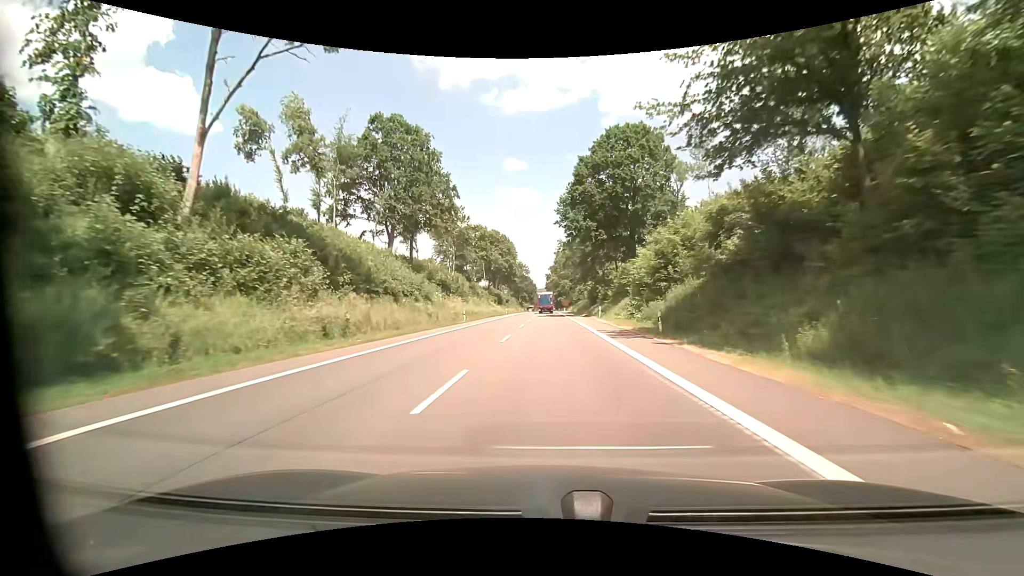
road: primary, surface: asphalt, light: Day
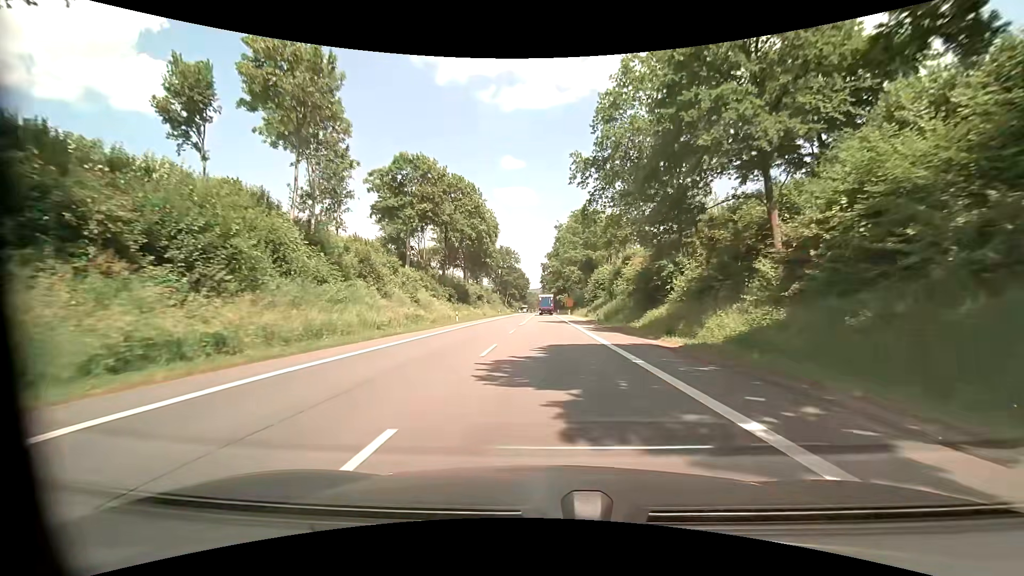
(-0.1, +52.6) m; 0°
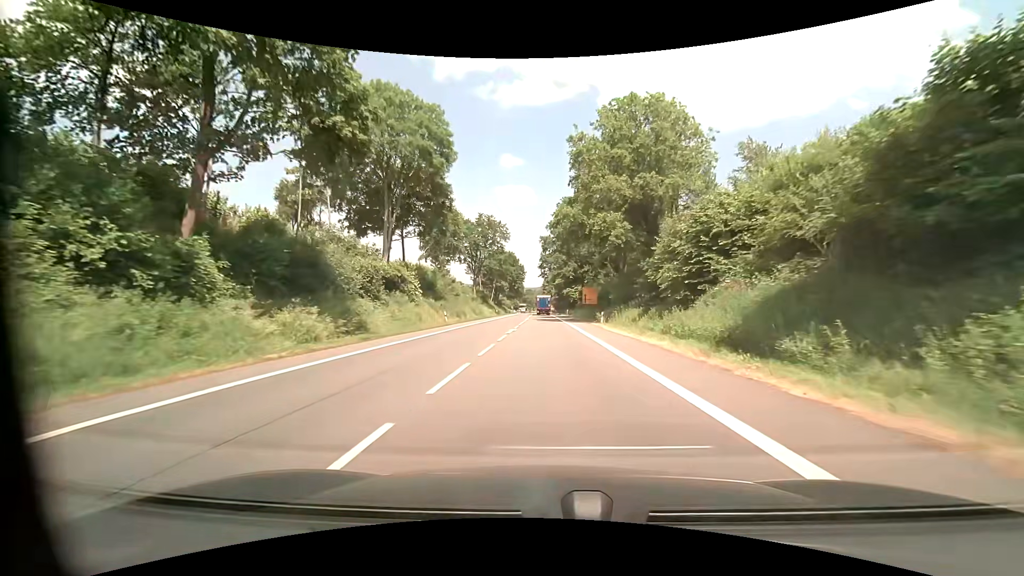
(+0.1, +53.8) m; 0°
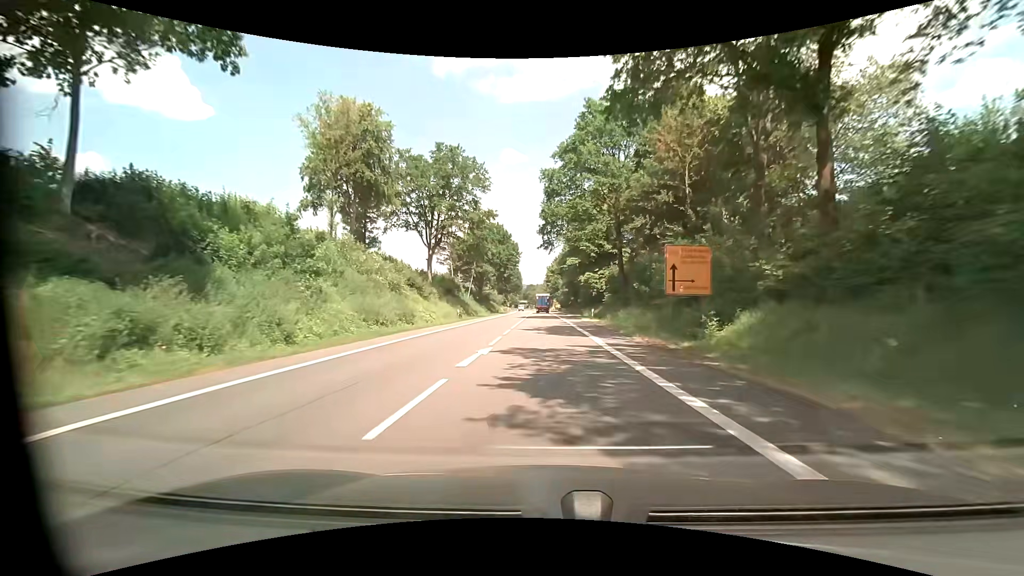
(0.0, +44.6) m; 0°
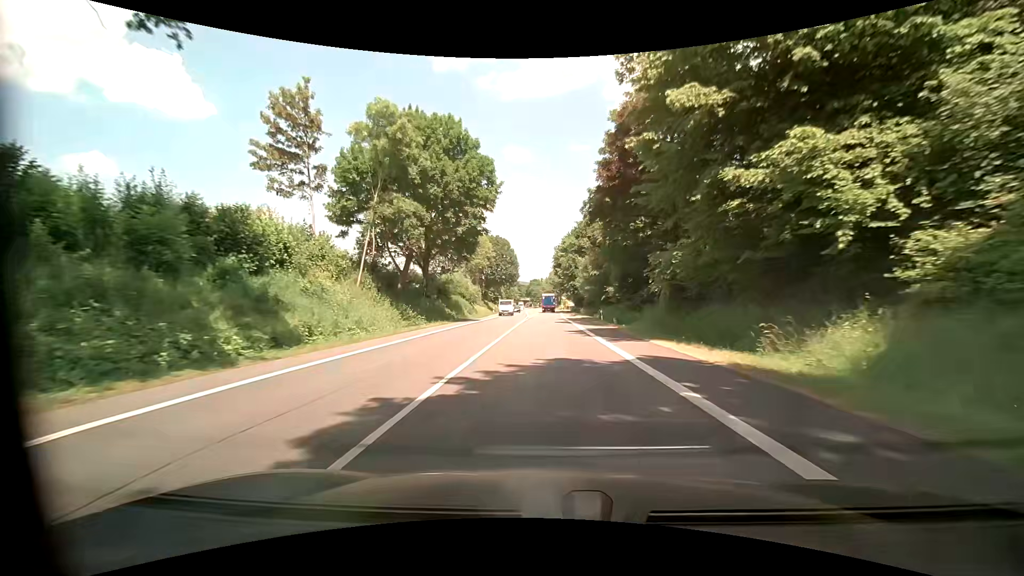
(-0.3, +54.5) m; 0°
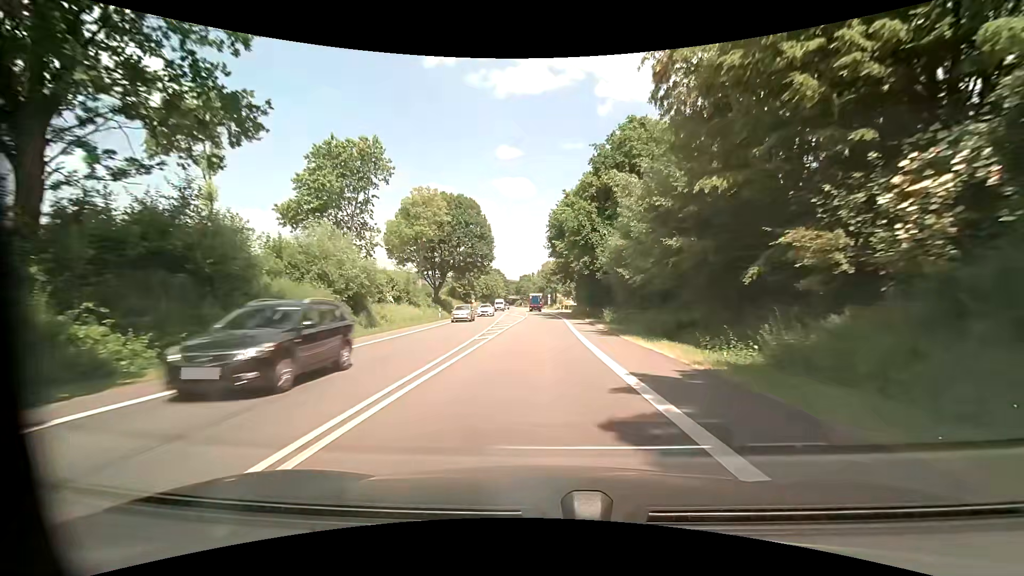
(+0.2, +42.6) m; +1°
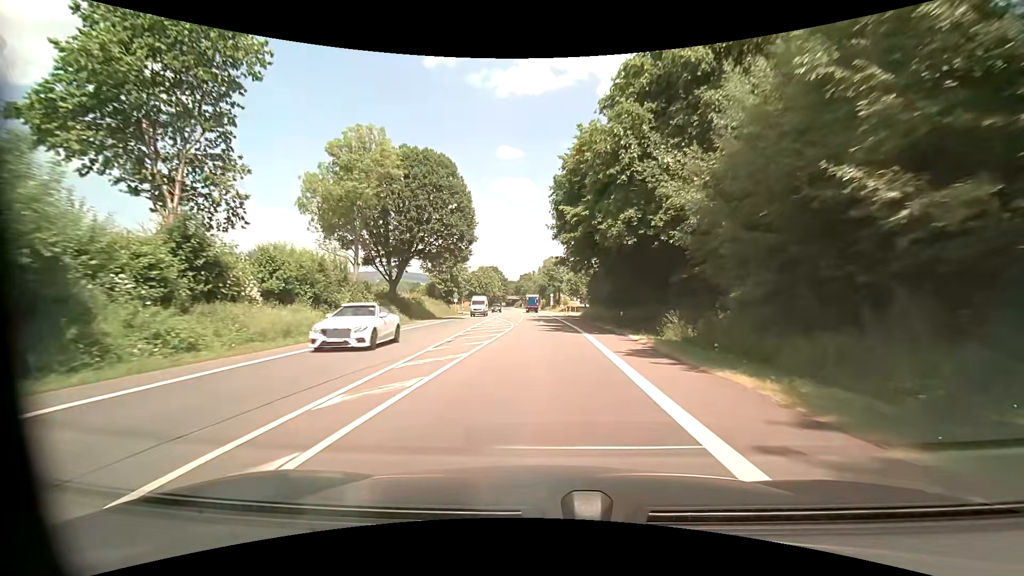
(0.0, +21.8) m; 0°
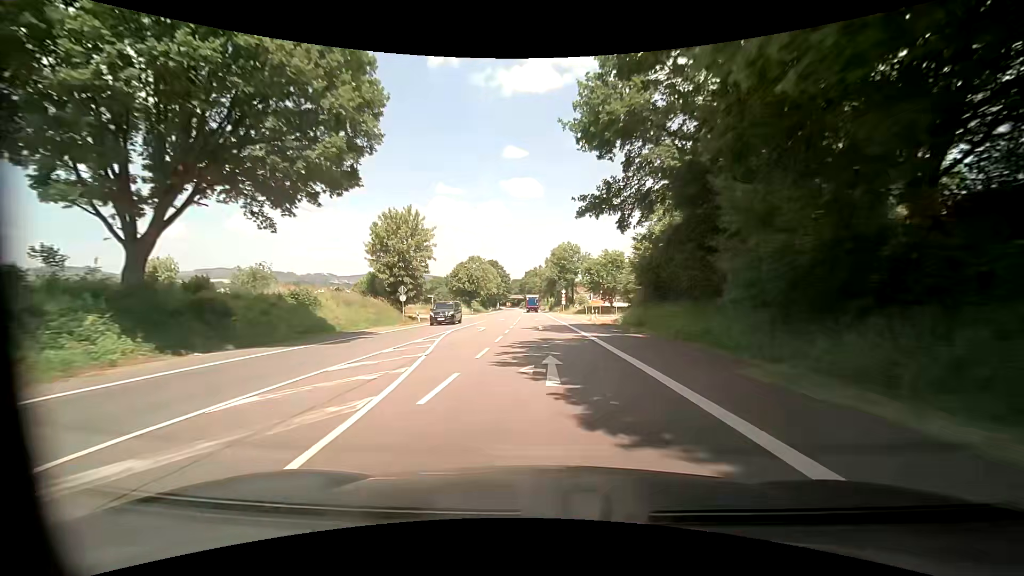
(-0.2, +33.2) m; -1°
(0, +10) (0, +20) (0, +30) (0, +40) (-1, +50) (-1, +60) (-1, +70) (-1, +80) (-1, +90) (-2, +100) m
